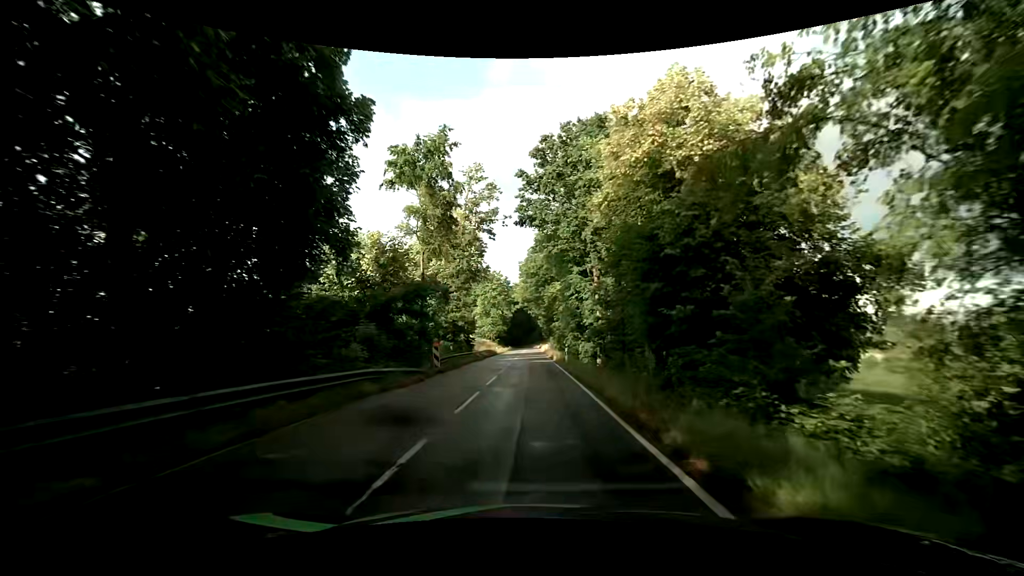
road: tertiary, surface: asphalt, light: Day
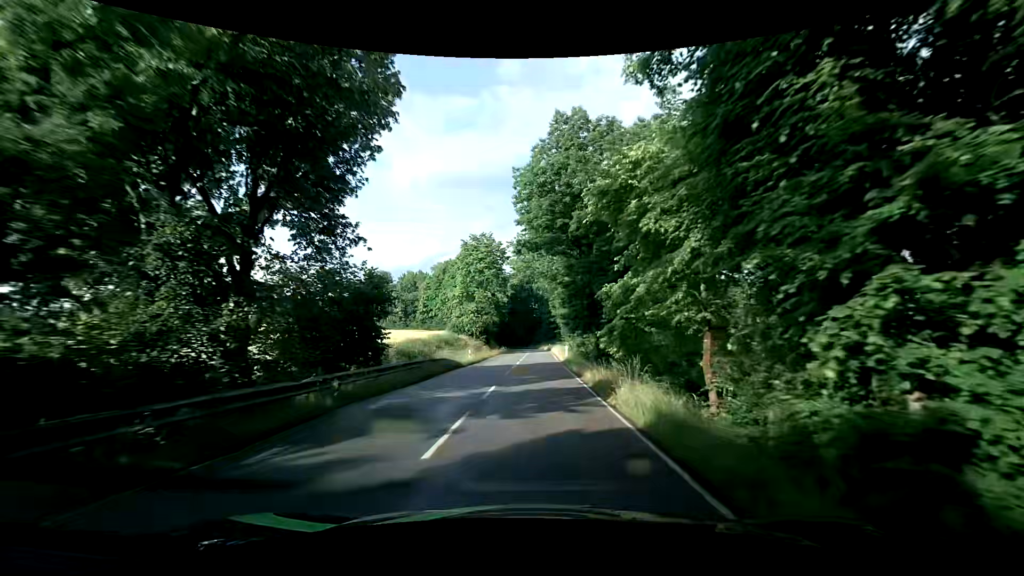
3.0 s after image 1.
(-0.2, +36.1) m; 0°
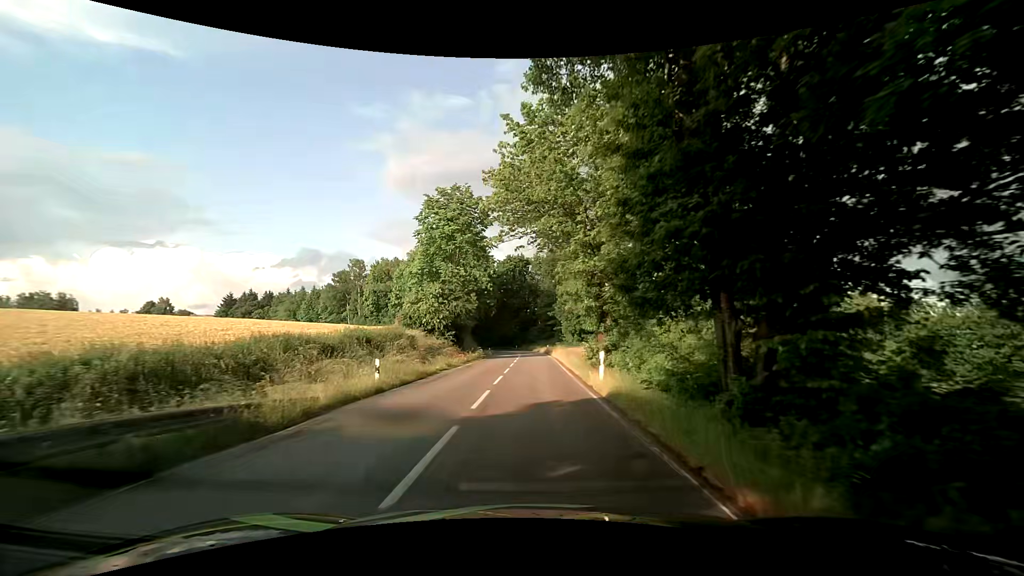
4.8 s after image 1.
(0.0, +21.8) m; 0°
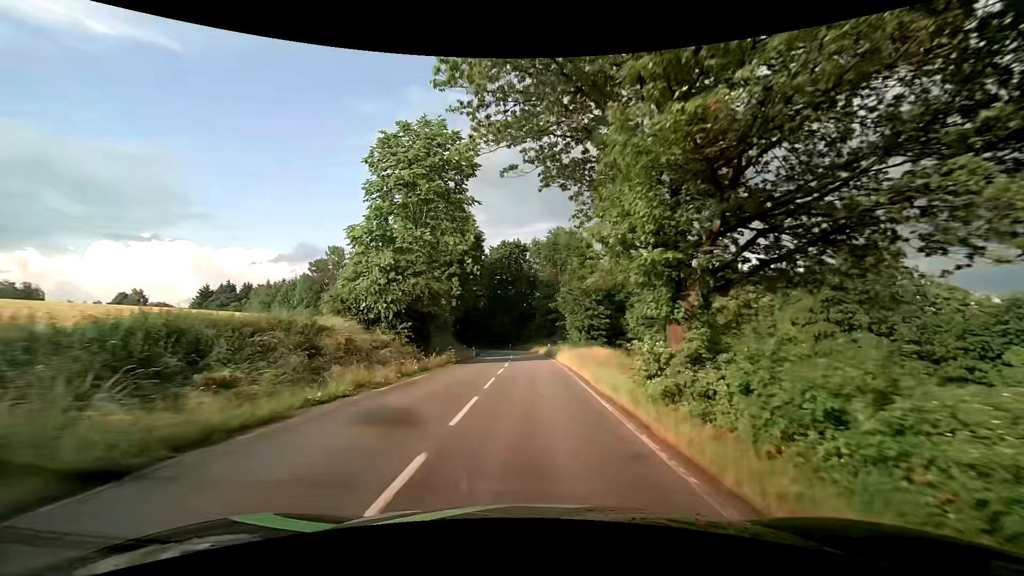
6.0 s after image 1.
(0.0, +14.6) m; 0°
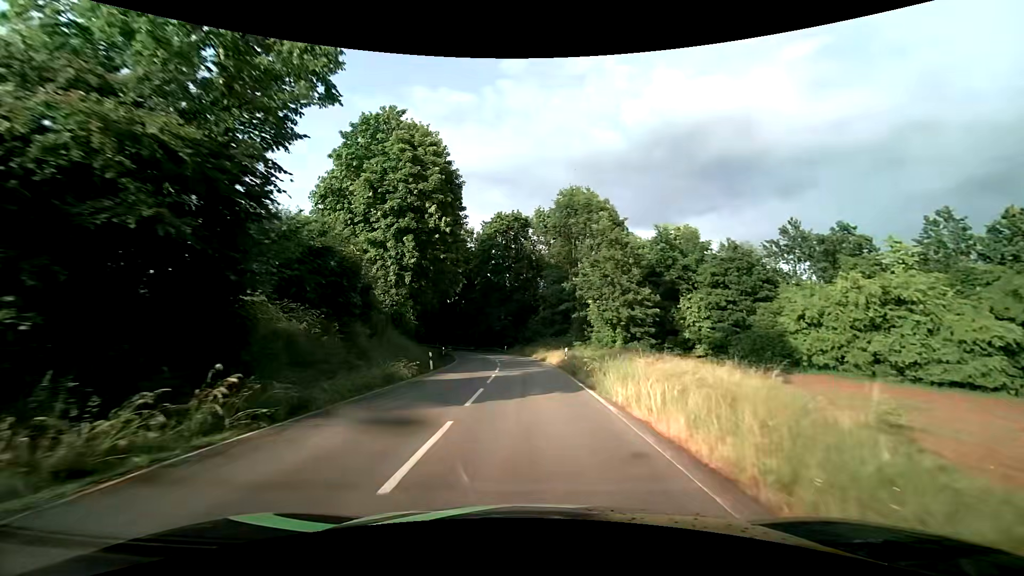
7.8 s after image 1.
(+0.1, +22.0) m; 0°
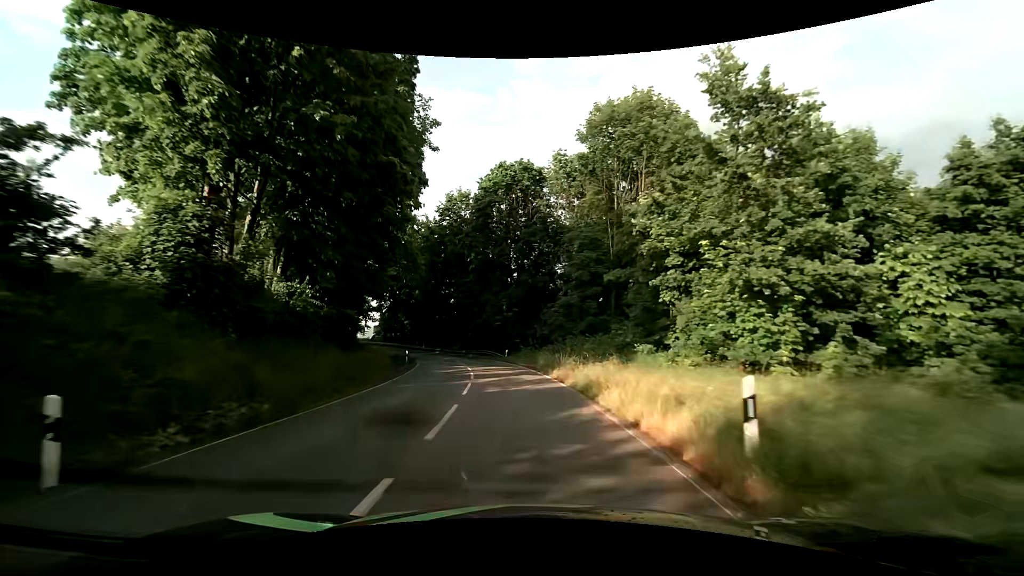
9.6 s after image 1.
(0.0, +22.2) m; -1°
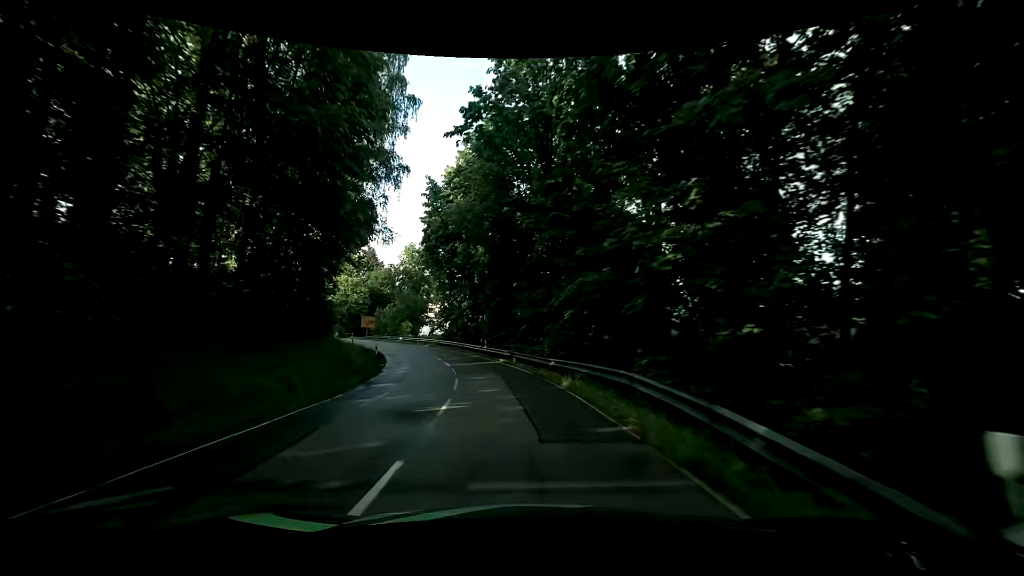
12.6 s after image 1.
(-3.2, +36.5) m; -12°
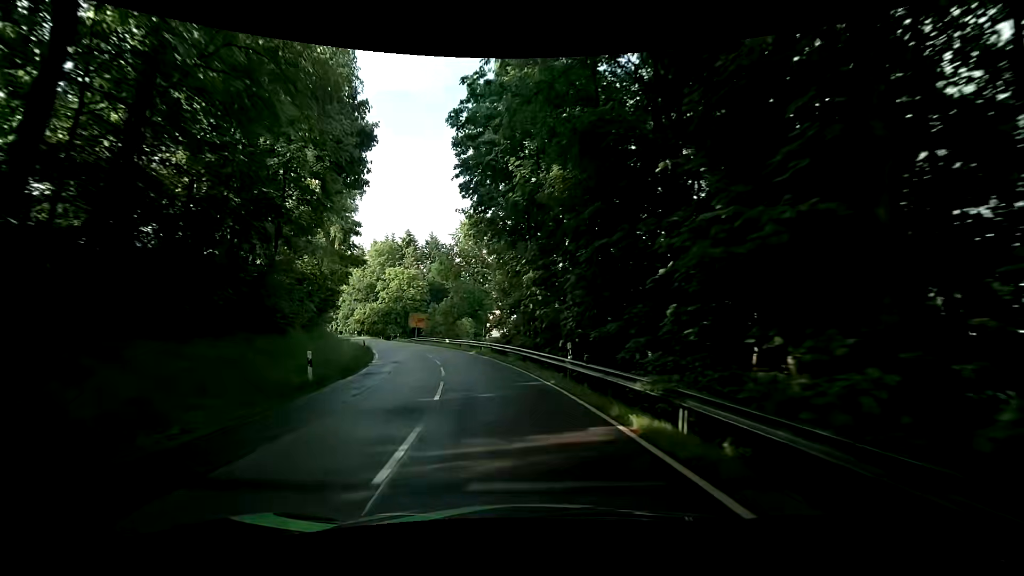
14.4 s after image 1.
(-1.9, +21.9) m; -9°
(0, +10) (-2, +20) (-4, +30) (-7, +39) (-11, +49) (-15, +58) (-20, +66) (-25, +75) (-31, +83) (-37, +91) m
